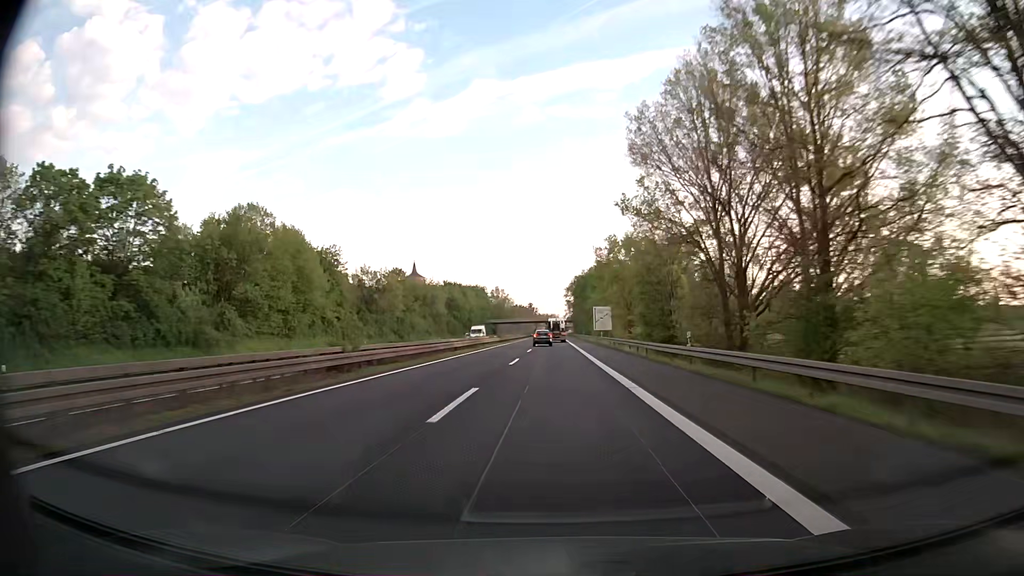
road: trunk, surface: asphalt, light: Day
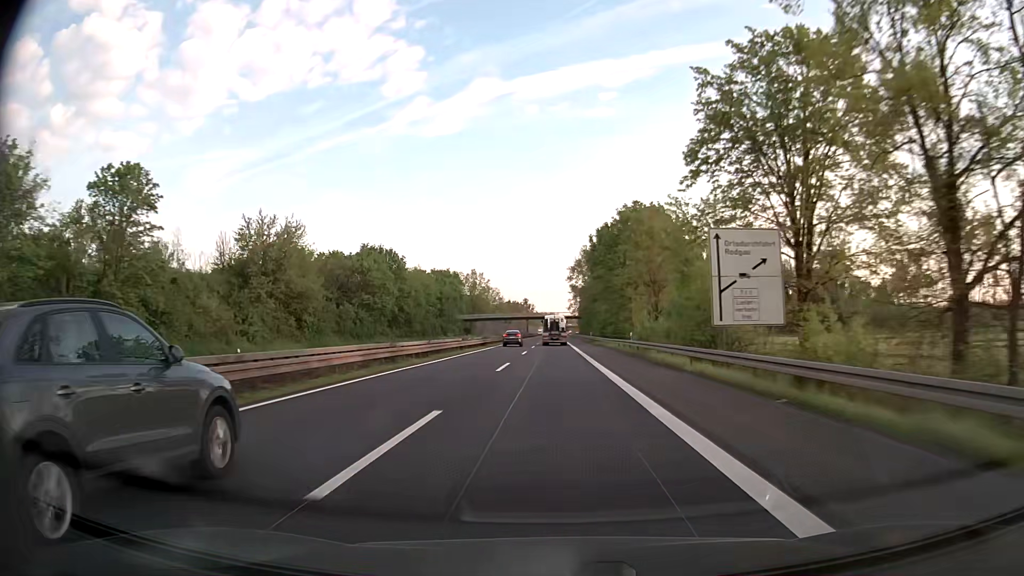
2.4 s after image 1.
(0.0, +76.5) m; 0°
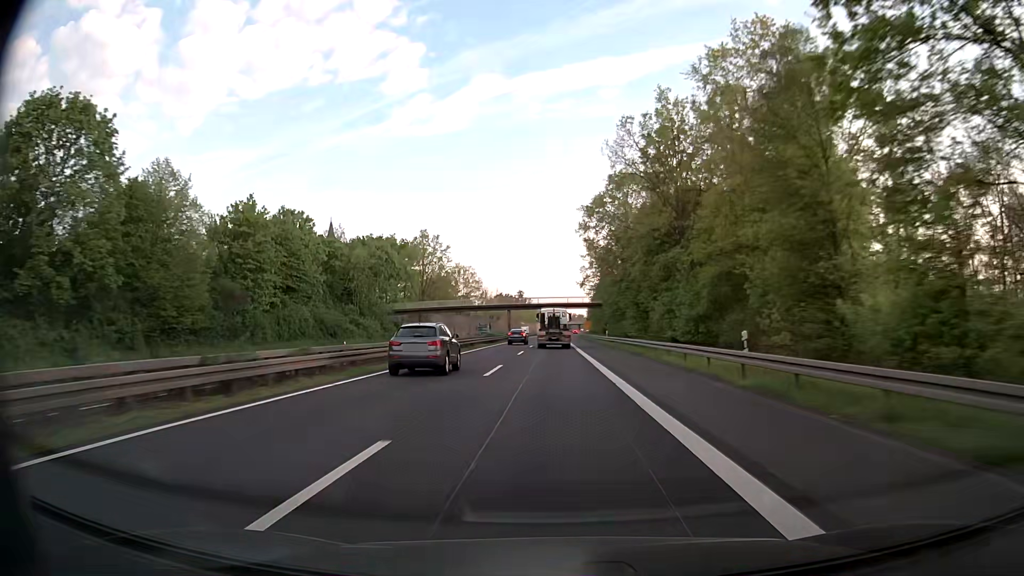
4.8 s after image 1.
(-0.1, +75.1) m; 0°
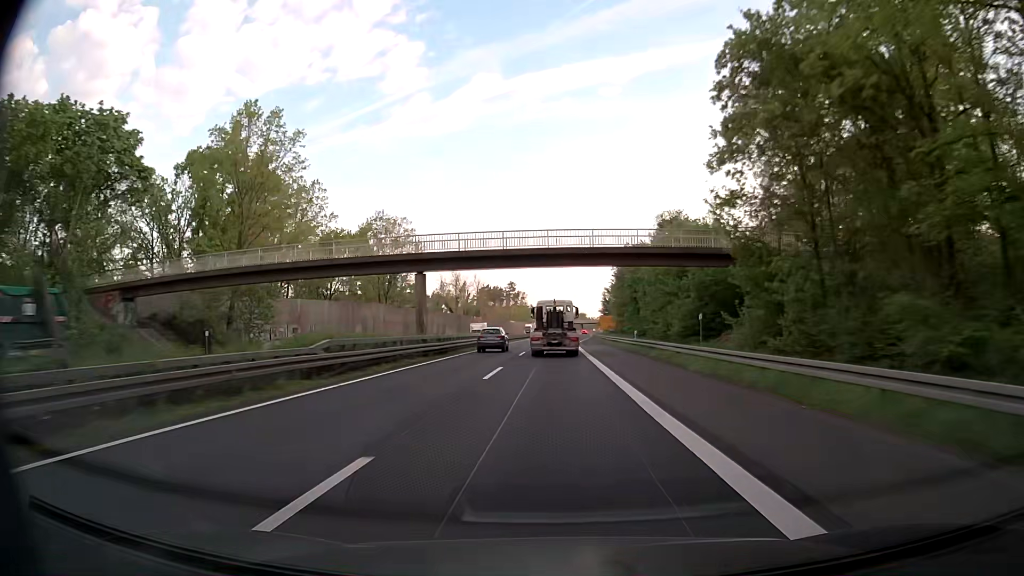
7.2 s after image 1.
(+0.2, +72.7) m; 0°
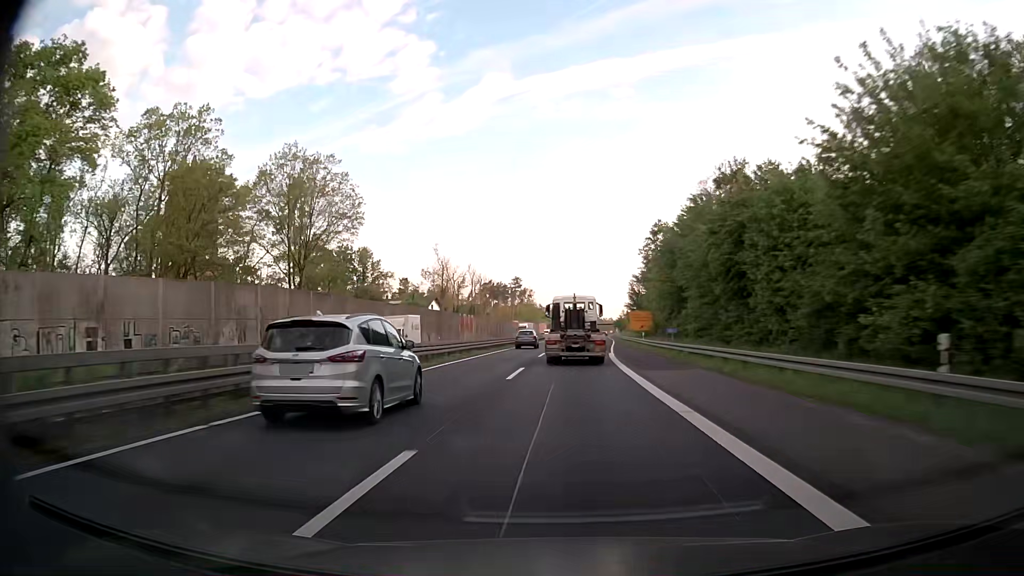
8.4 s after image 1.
(-0.2, +35.5) m; -1°
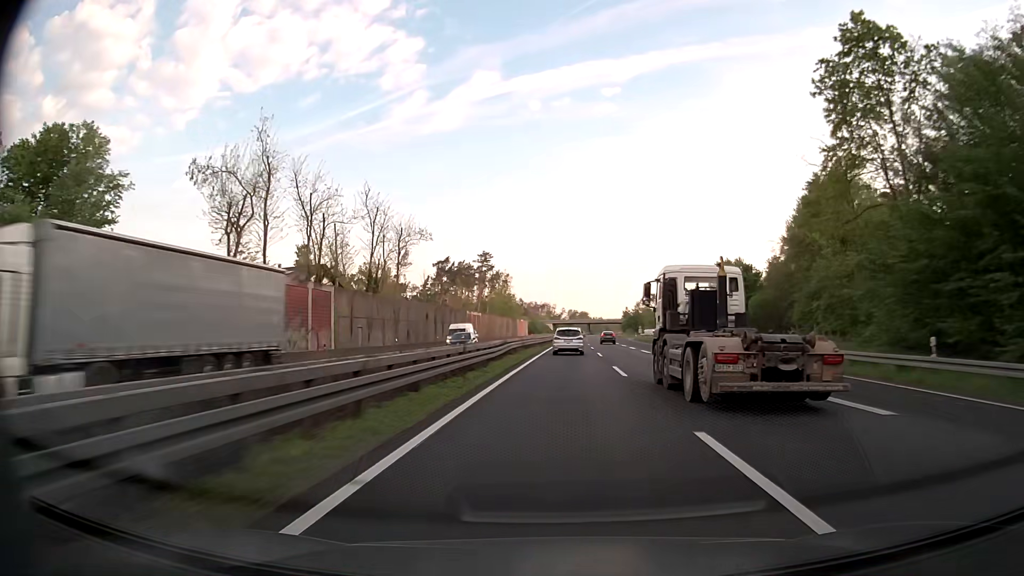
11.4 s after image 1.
(-1.3, +88.5) m; +1°
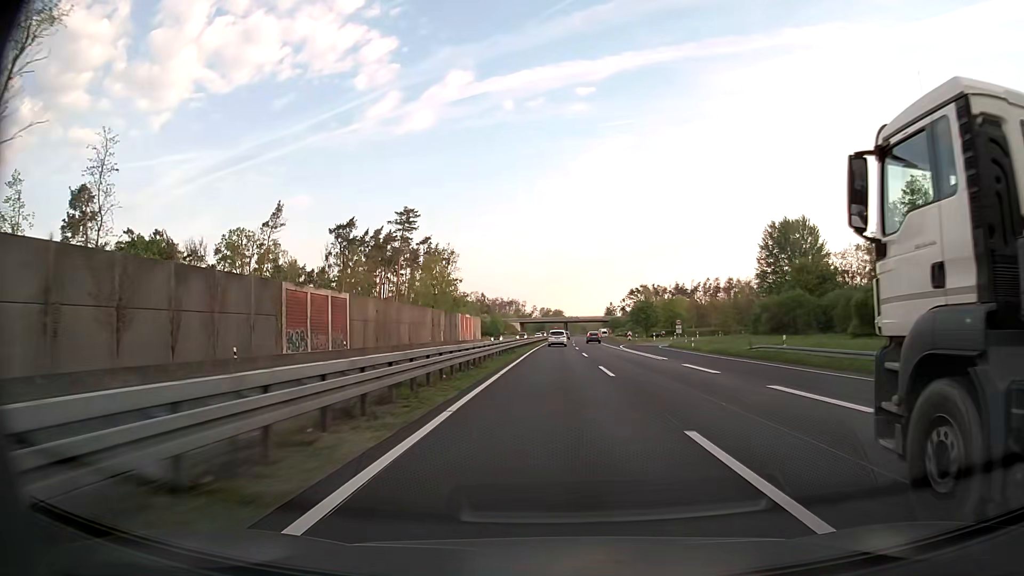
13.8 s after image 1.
(+2.0, +72.1) m; +2°
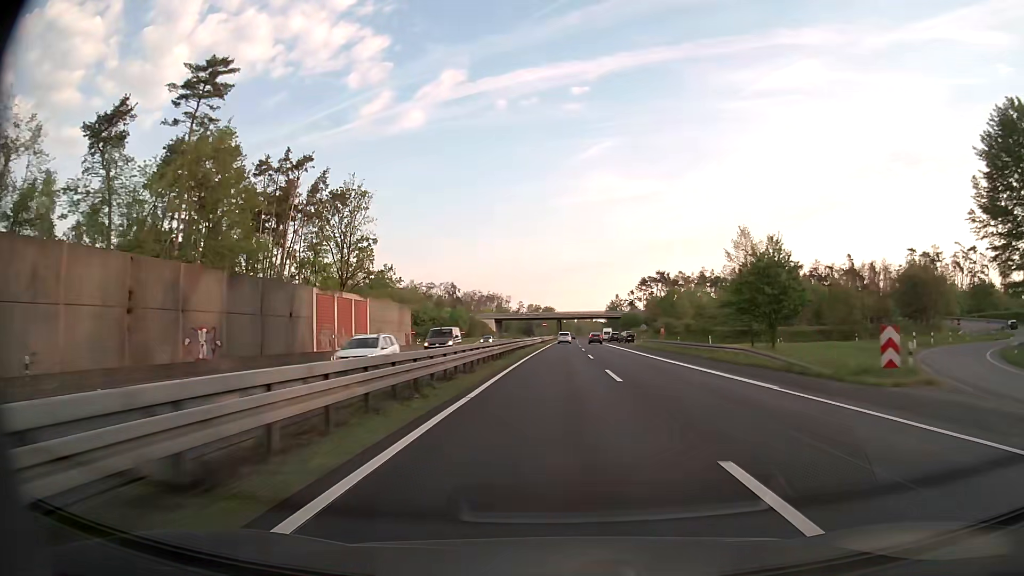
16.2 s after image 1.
(+0.7, +74.2) m; +1°
(0, +10) (0, +20) (0, +30) (0, +40) (0, +50) (+1, +60) (+1, +70) (+1, +80) (+1, +90) (+2, +100) m
